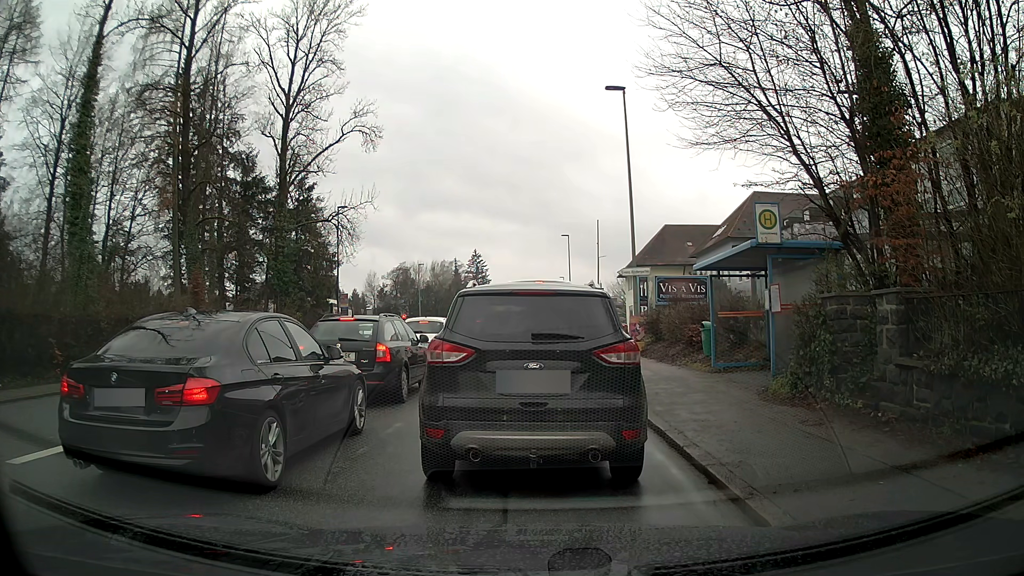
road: tertiary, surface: asphalt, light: Day
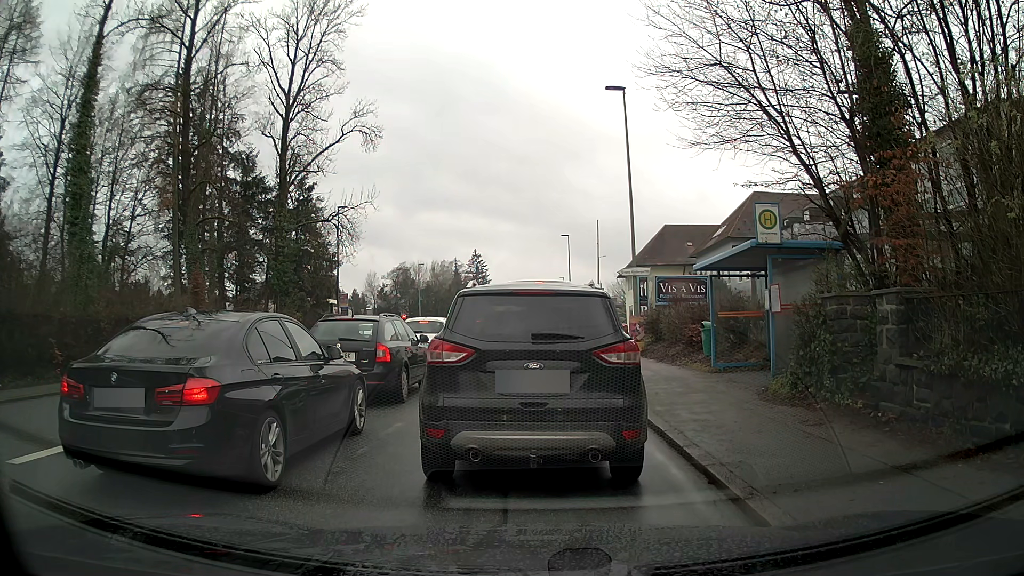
(0.0, 0.0) m; 0°
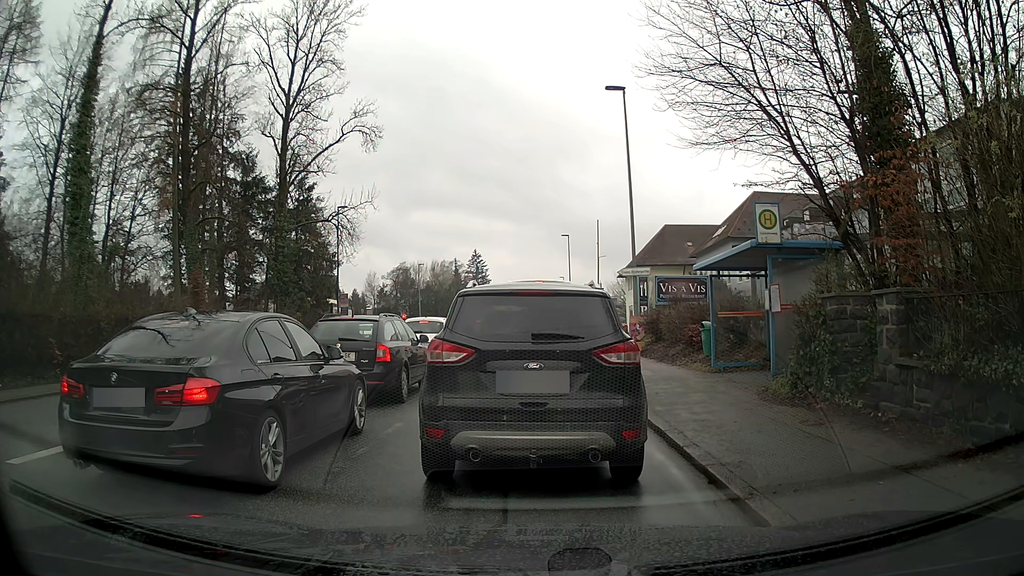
(0.0, 0.0) m; 0°
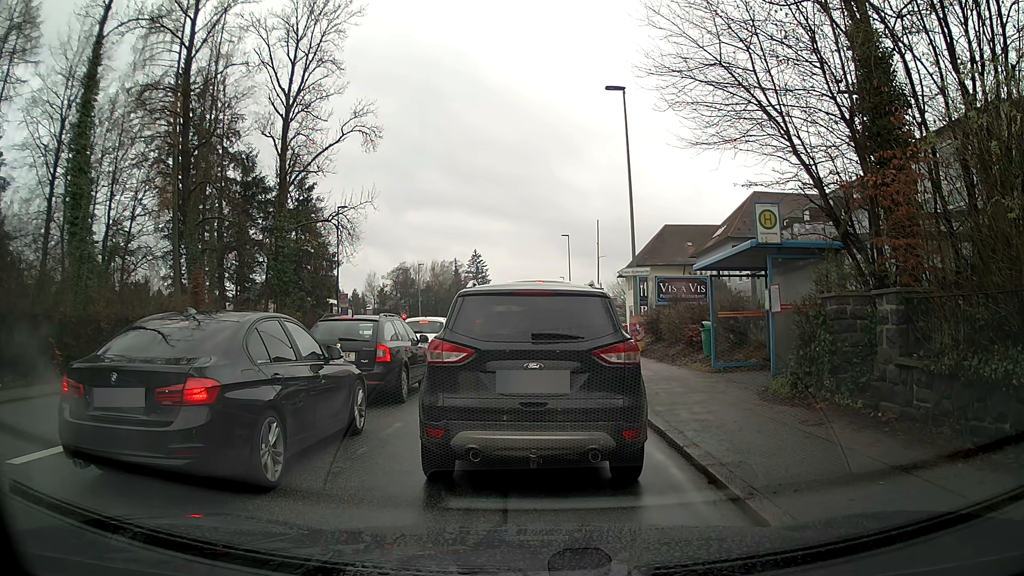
(0.0, 0.0) m; 0°
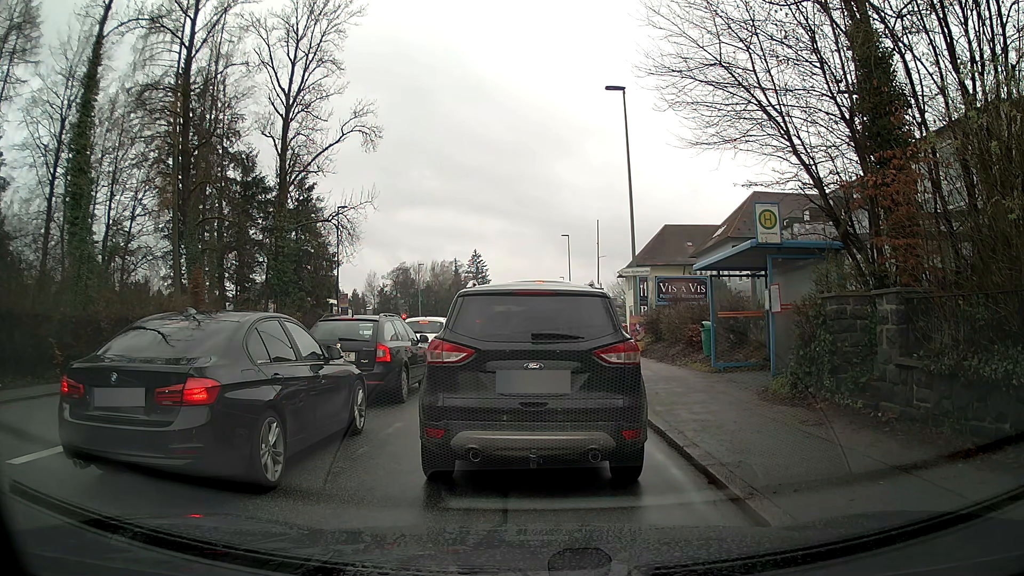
(0.0, 0.0) m; 0°
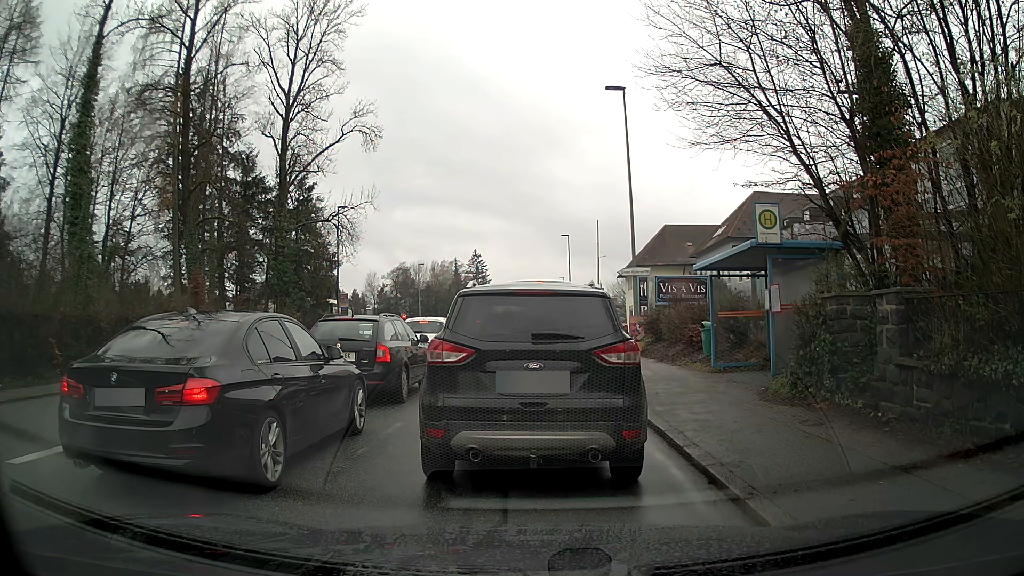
(0.0, 0.0) m; 0°
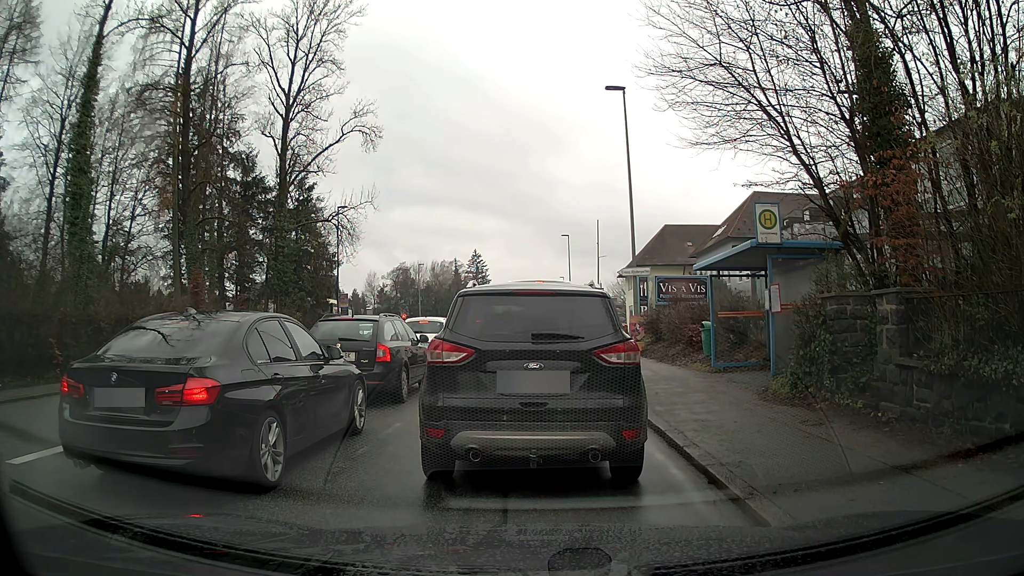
(0.0, 0.0) m; 0°
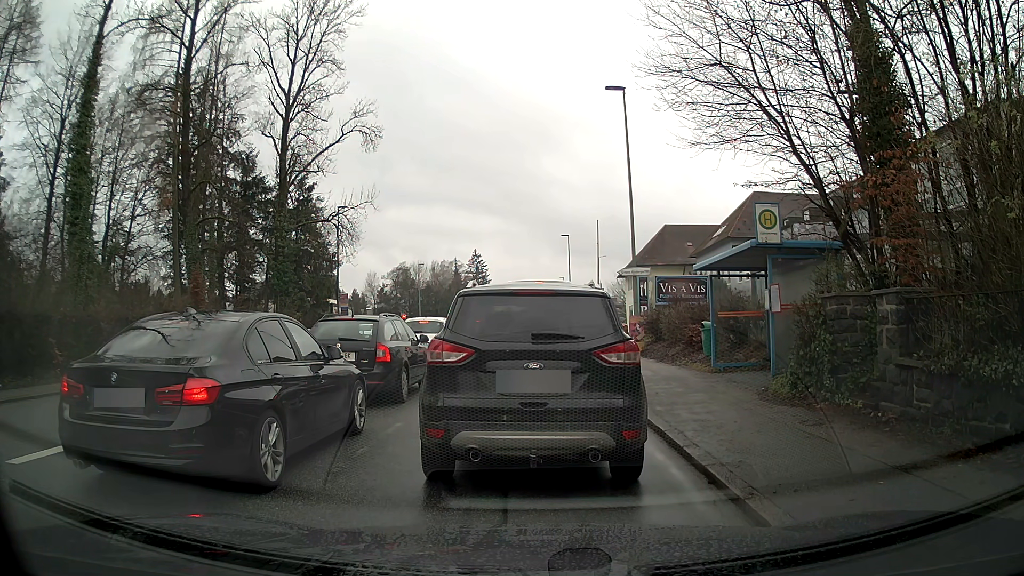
(0.0, 0.0) m; 0°
(0, +10) (+1, +20) (+1, +30) (+1, +40) (+1, +50) (+2, +60) (+2, +70) (+2, +80) (+4, +90) (+13, +94) m
